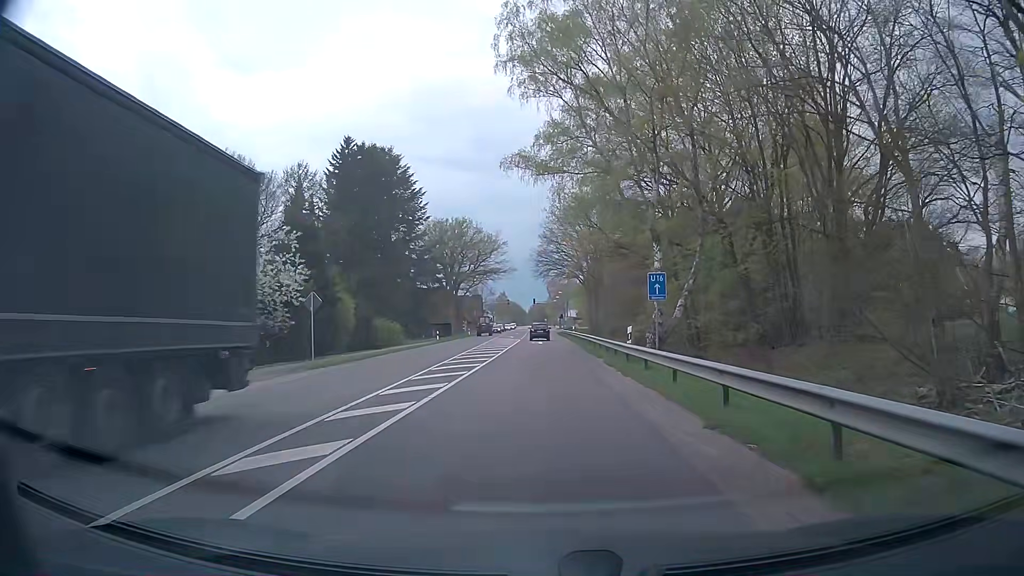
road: primary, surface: asphalt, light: Day
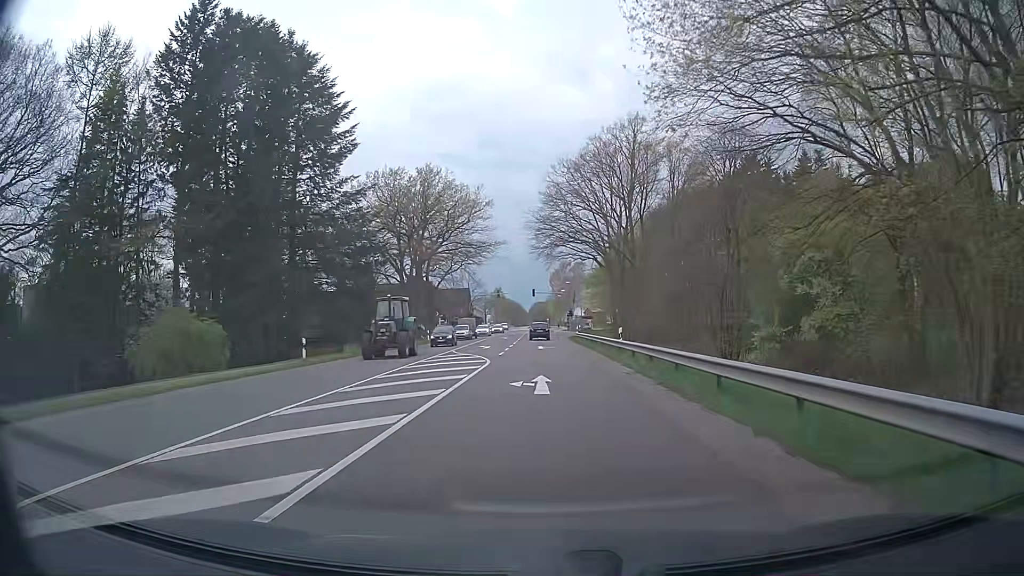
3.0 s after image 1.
(-0.6, +38.1) m; -1°
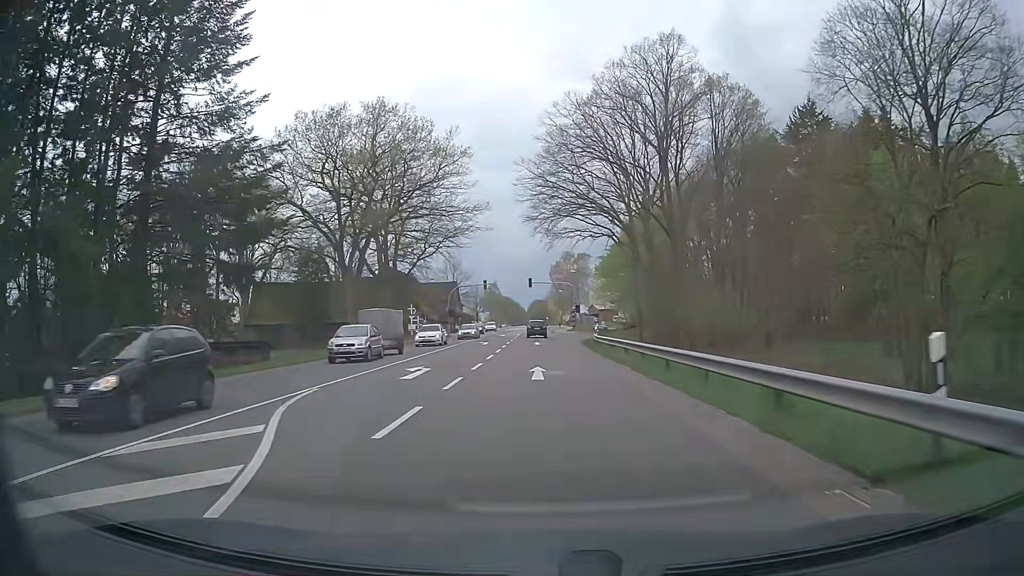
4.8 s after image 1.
(+0.1, +23.1) m; 0°
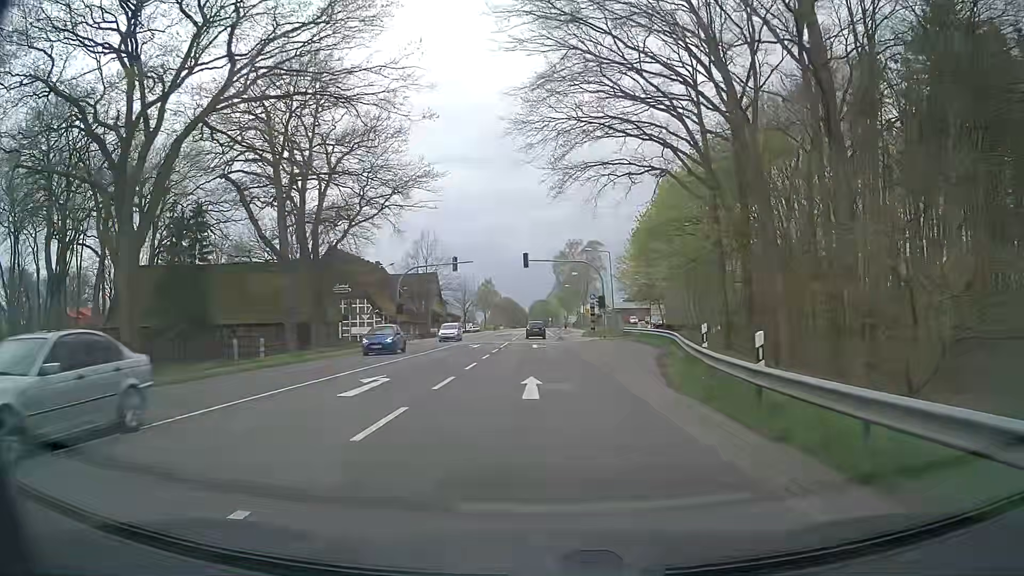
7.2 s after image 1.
(-0.1, +30.8) m; 0°
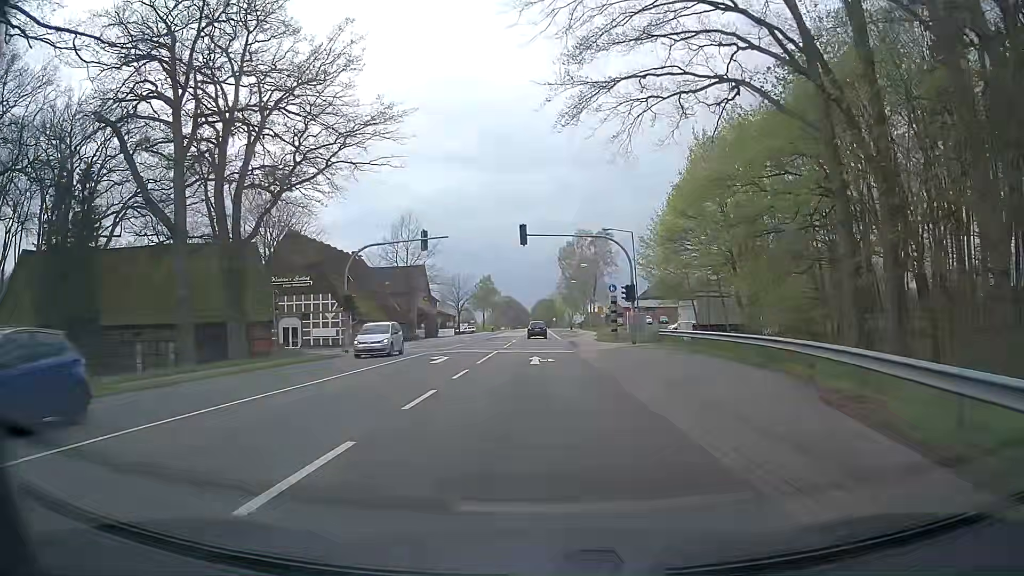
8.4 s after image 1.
(-0.1, +15.4) m; -1°
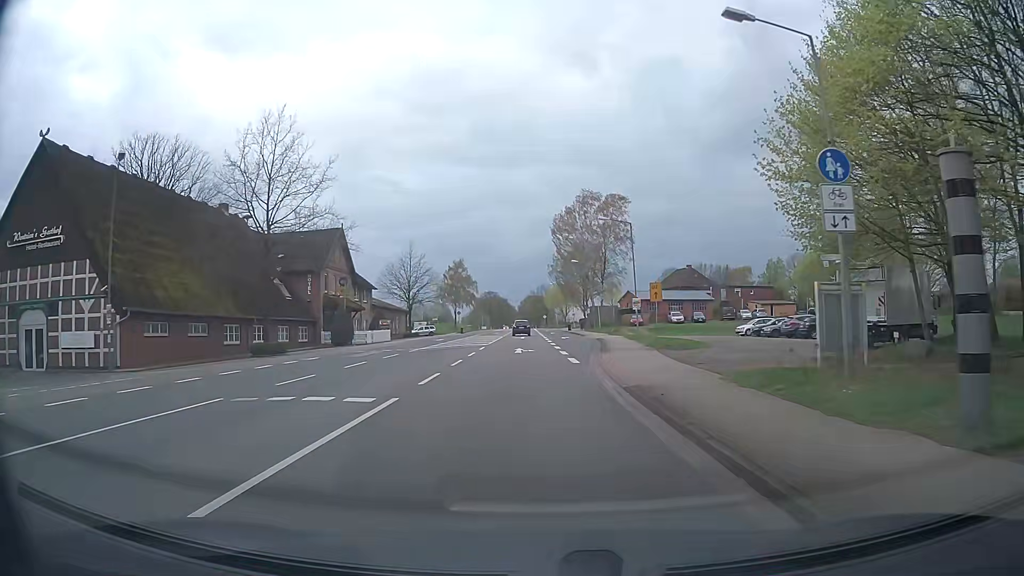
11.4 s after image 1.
(+0.1, +38.3) m; +1°
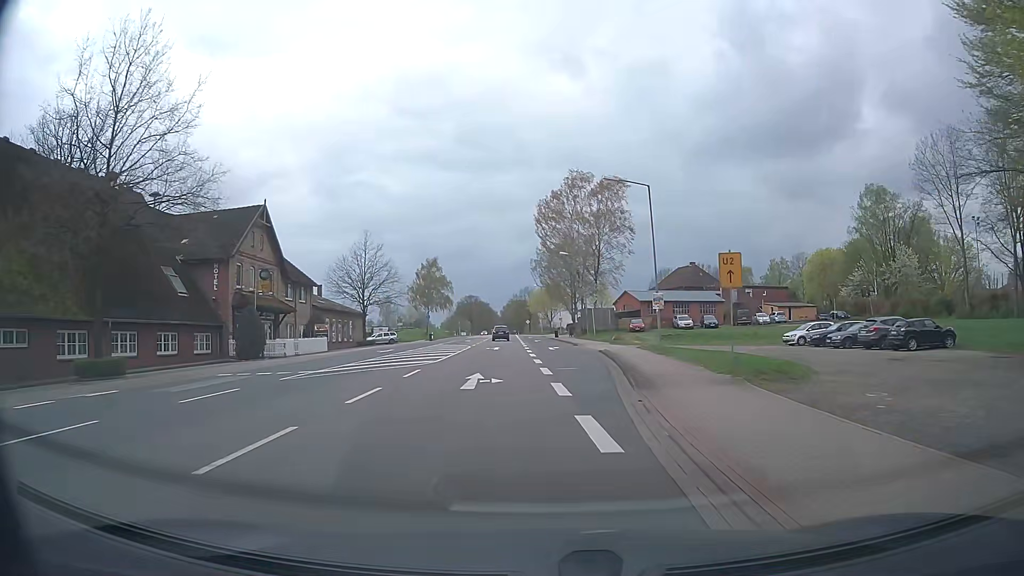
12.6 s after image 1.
(+0.2, +15.3) m; +2°
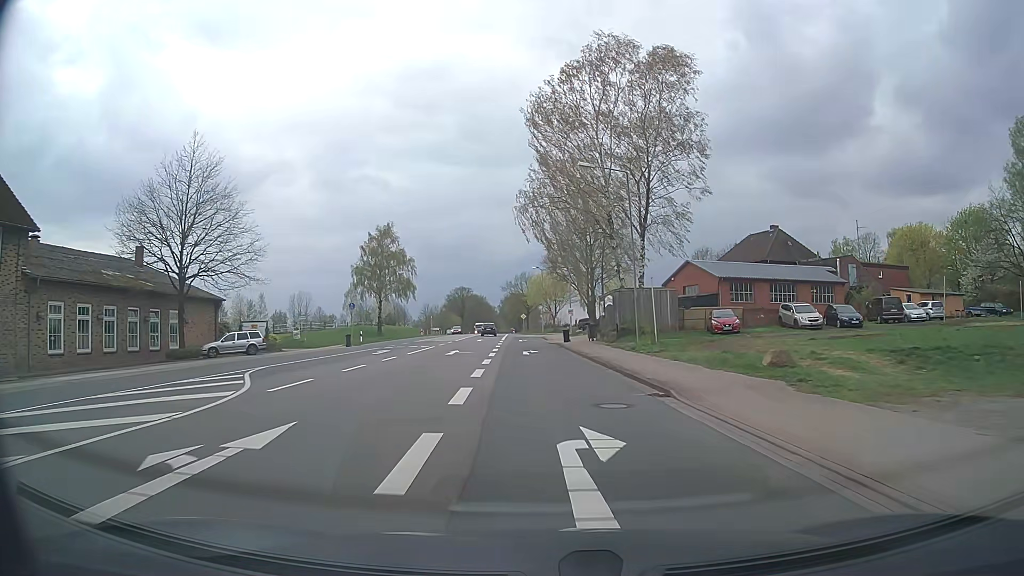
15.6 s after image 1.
(+0.3, +38.4) m; 0°
(0, +10) (0, +20) (-1, +30) (-1, +40) (-1, +50) (-2, +60) (-2, +70) (-2, +80) (0, +90) (+4, +99) m
